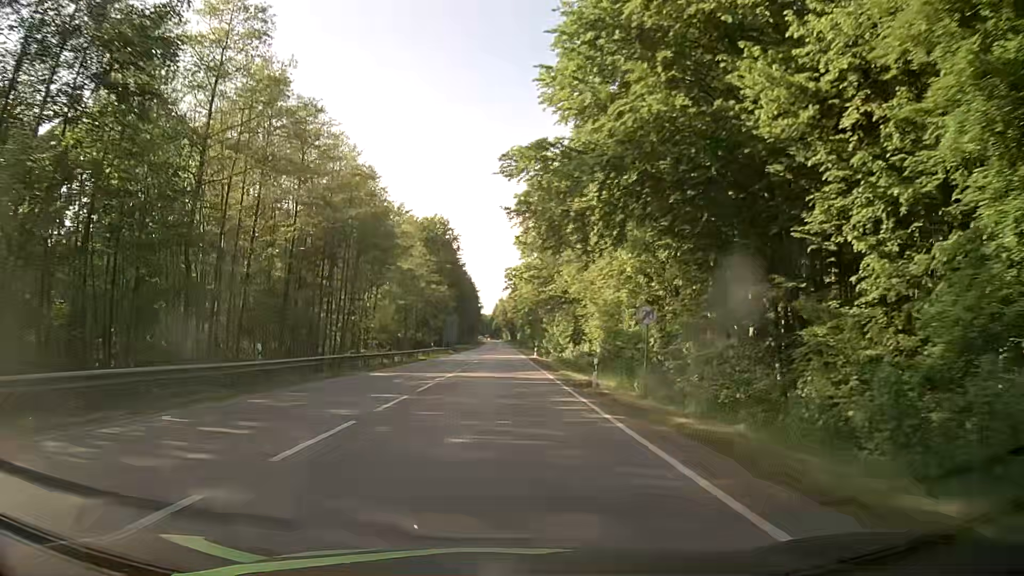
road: secondary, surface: asphalt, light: Day
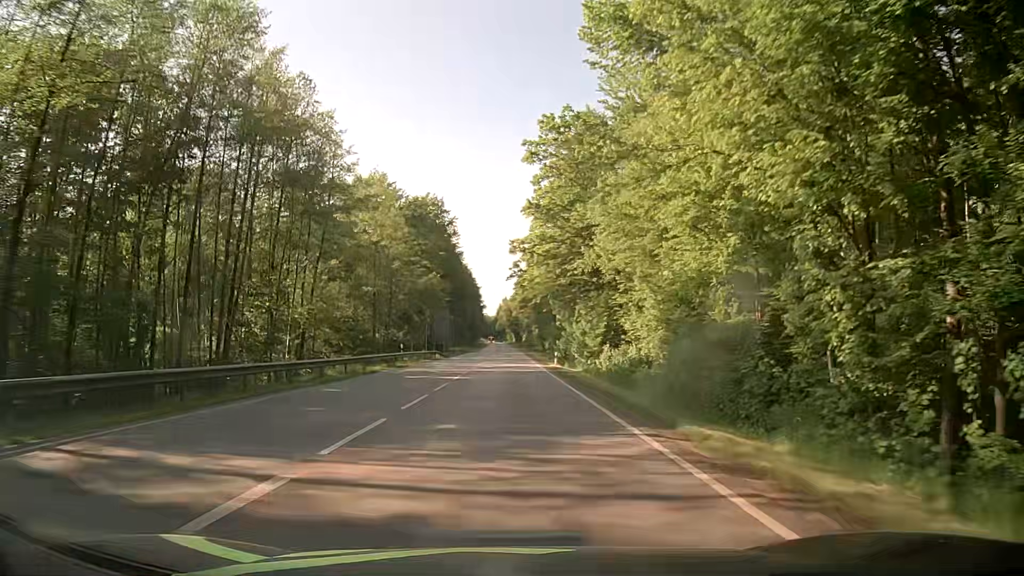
(-0.2, +23.3) m; -1°
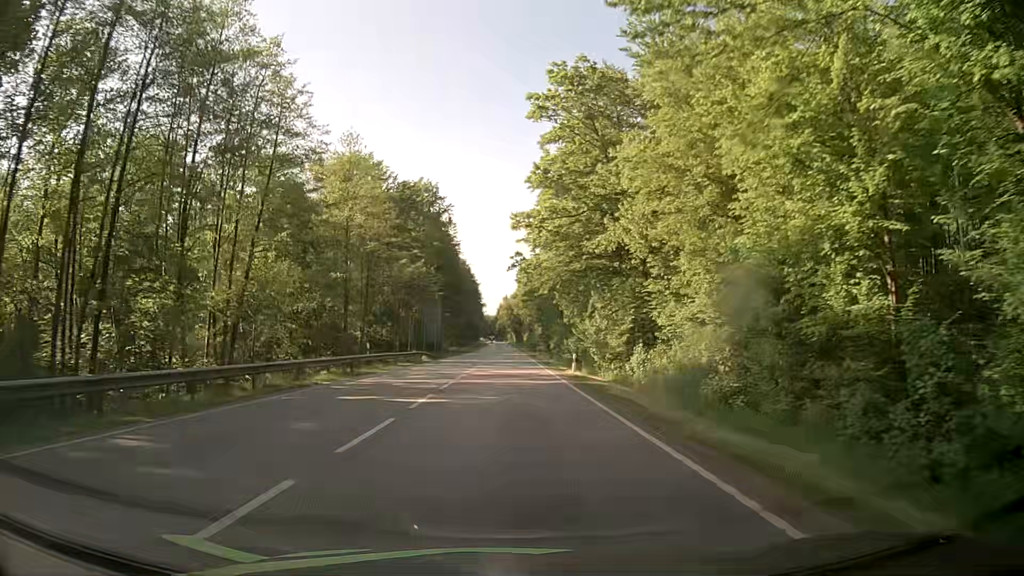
(+0.1, +11.8) m; 0°
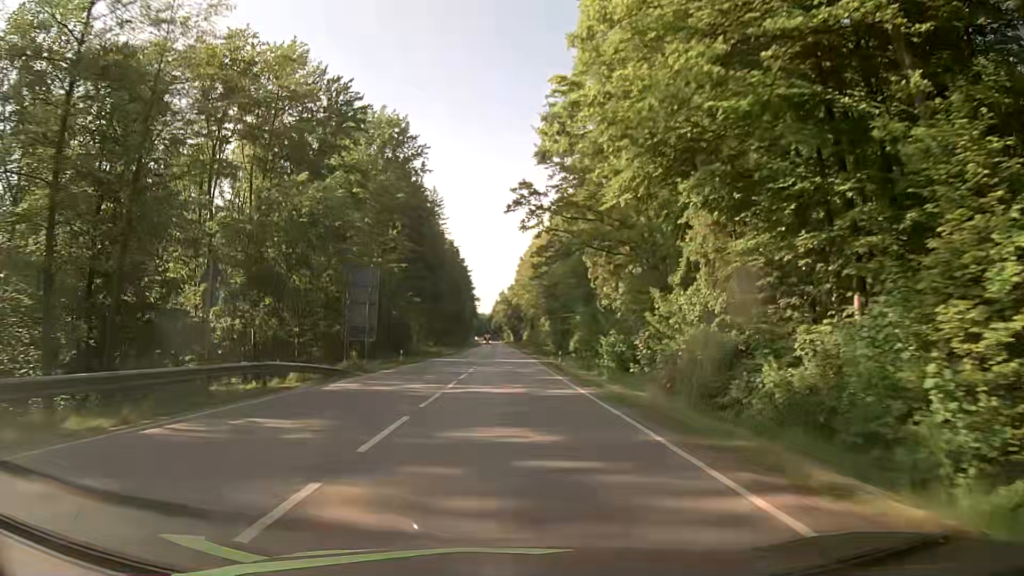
(+0.3, +36.1) m; +1°
